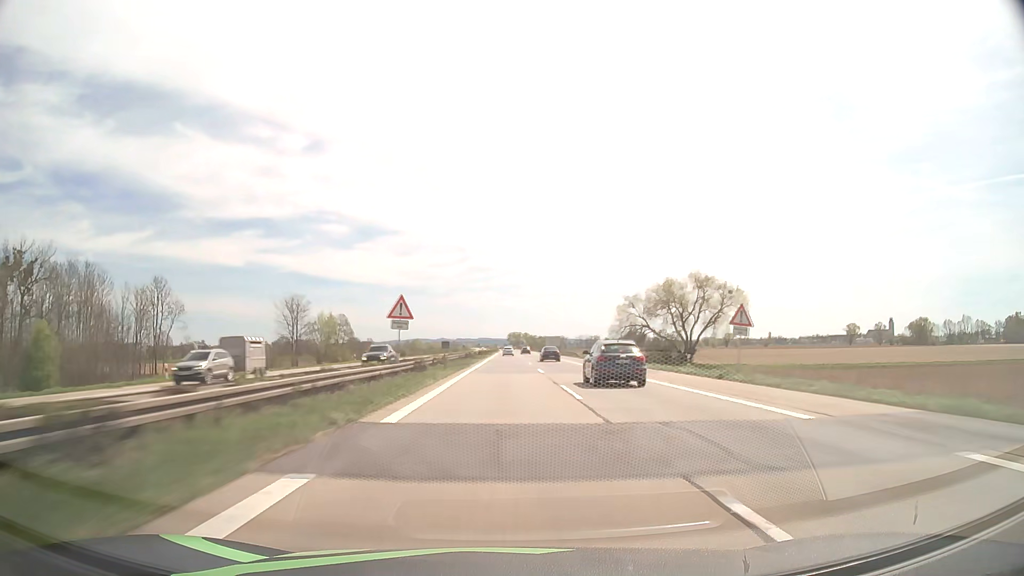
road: motorway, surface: asphalt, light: Day
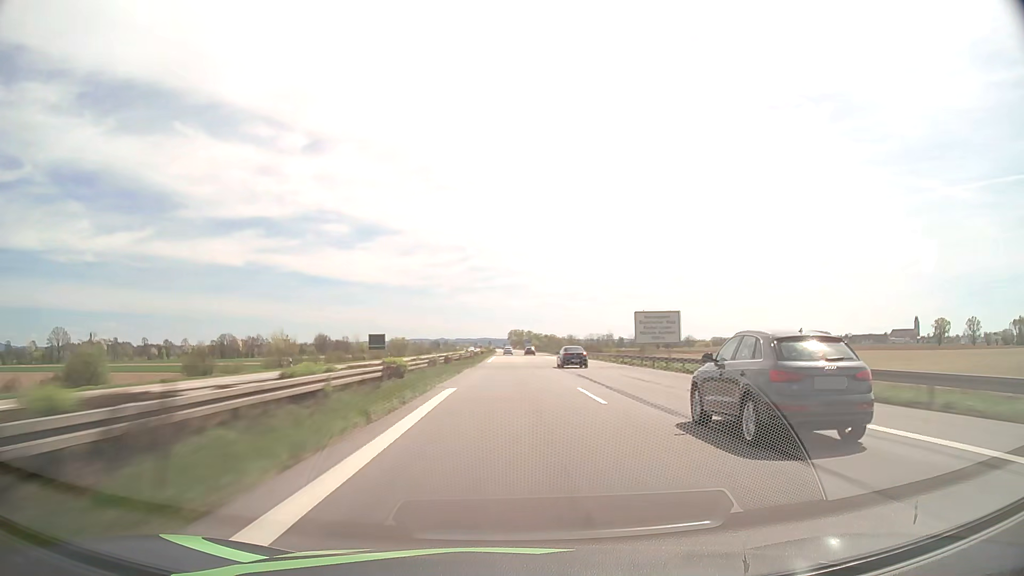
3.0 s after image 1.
(-0.1, +127.4) m; 0°
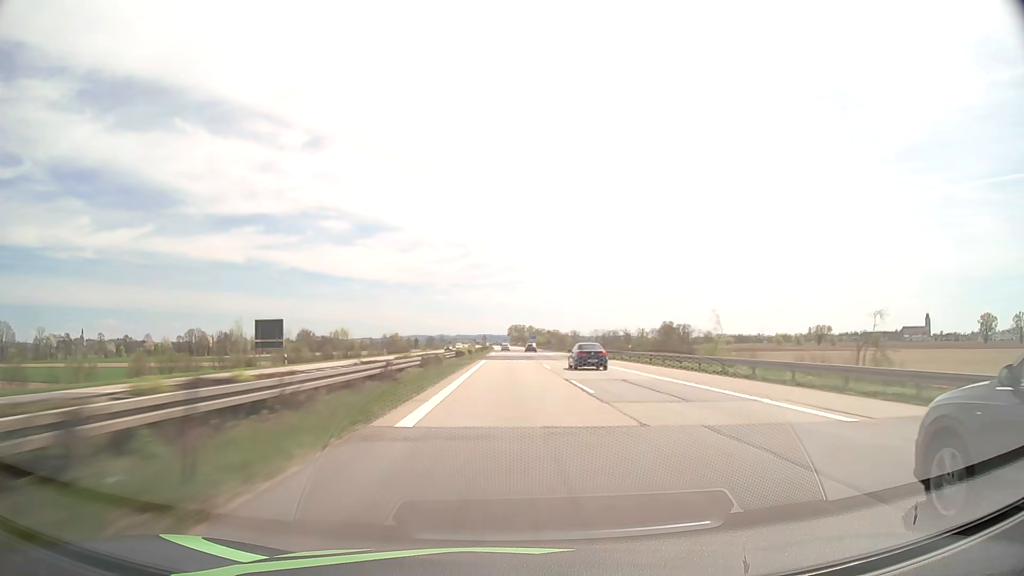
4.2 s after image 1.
(0.0, +51.3) m; 0°
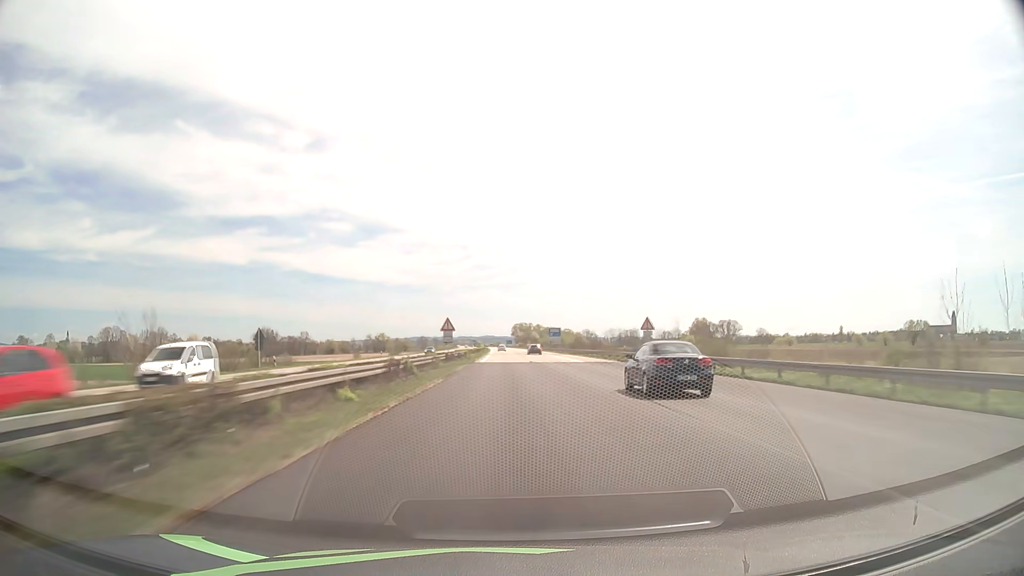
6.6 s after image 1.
(-0.3, +102.9) m; 0°
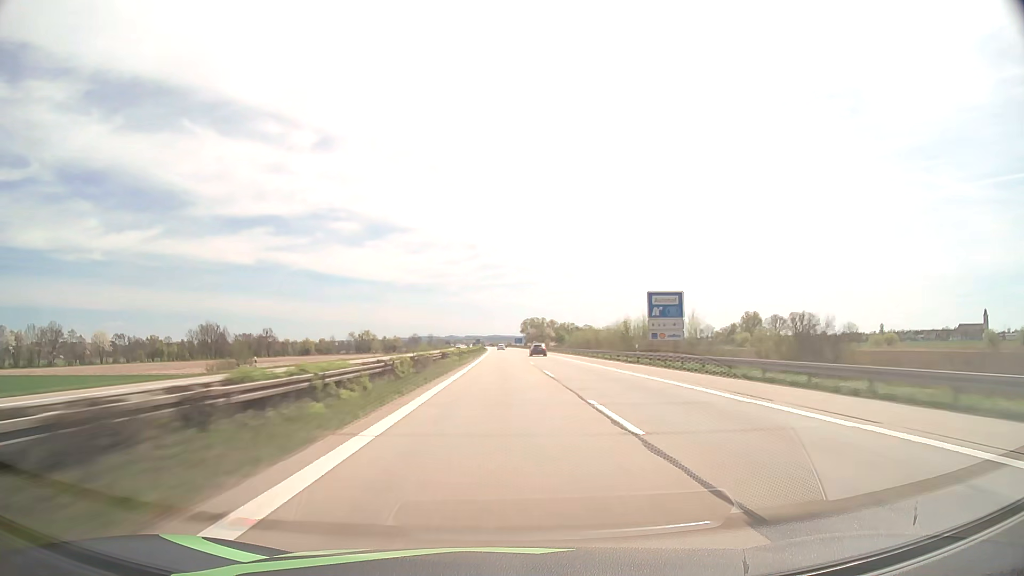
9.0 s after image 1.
(-0.4, +103.1) m; 0°
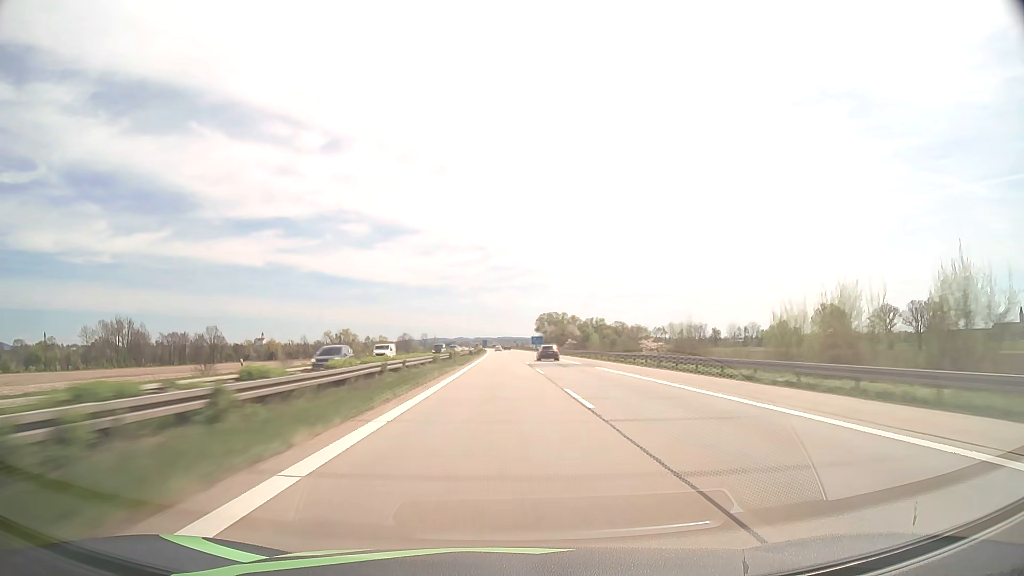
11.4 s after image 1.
(-1.0, +103.3) m; -1°
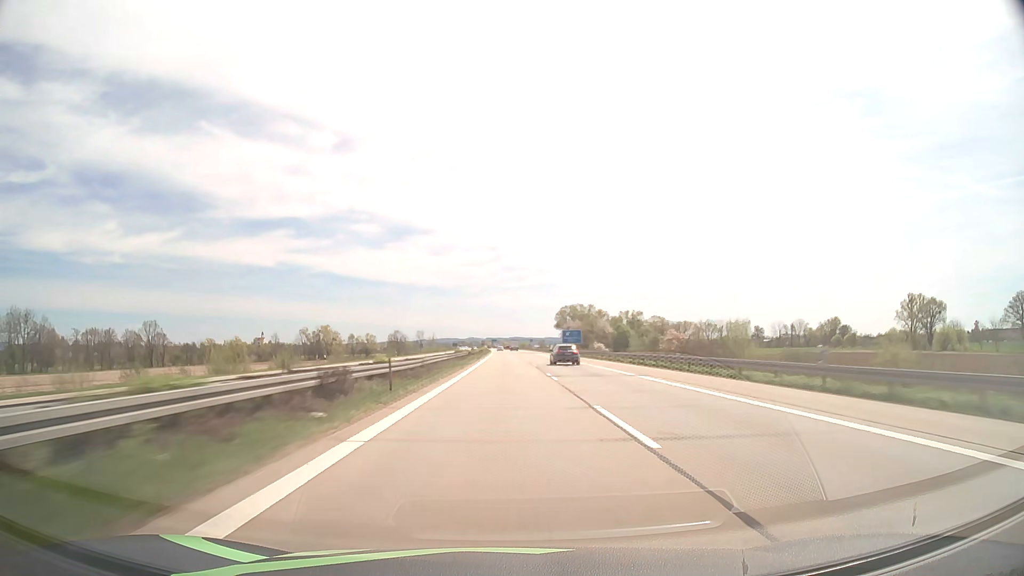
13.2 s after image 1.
(-0.6, +77.5) m; -1°
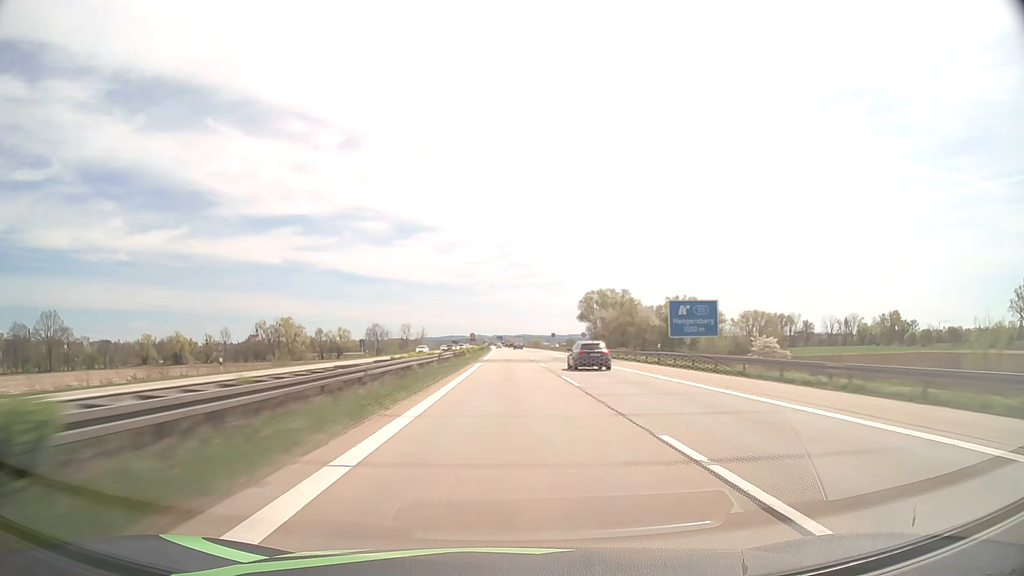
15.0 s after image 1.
(-0.5, +77.0) m; -1°
(0, +10) (0, +20) (0, +30) (0, +40) (0, +50) (0, +60) (0, +70) (0, +80) (0, +90) (-1, +100) m
